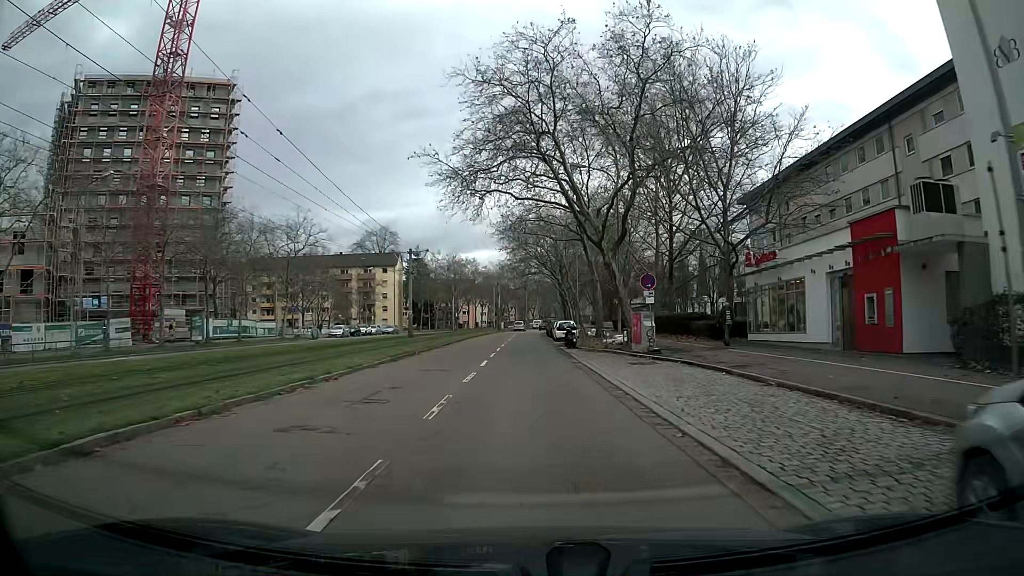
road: tertiary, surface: asphalt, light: Day
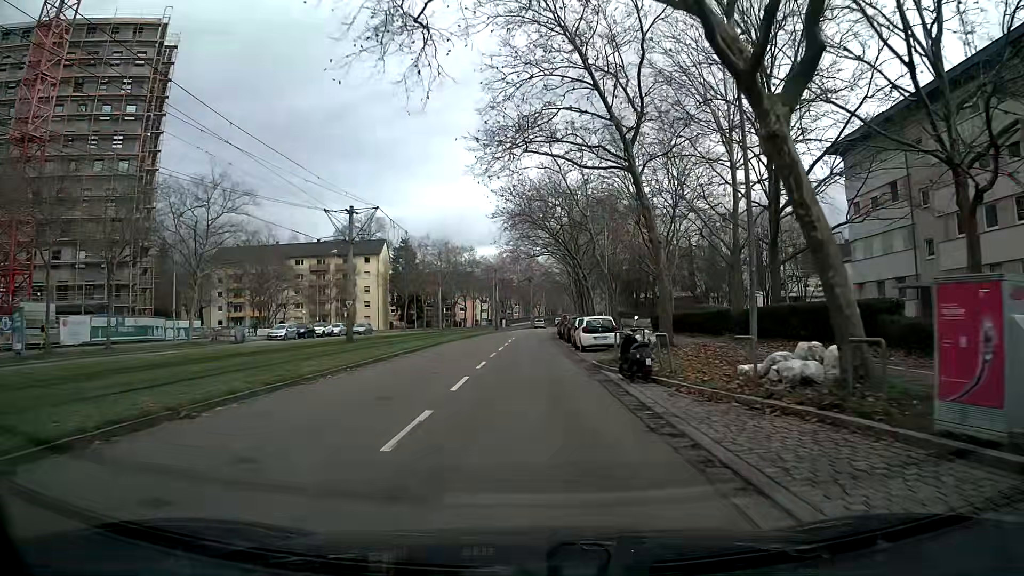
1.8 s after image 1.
(-0.1, +20.7) m; 0°
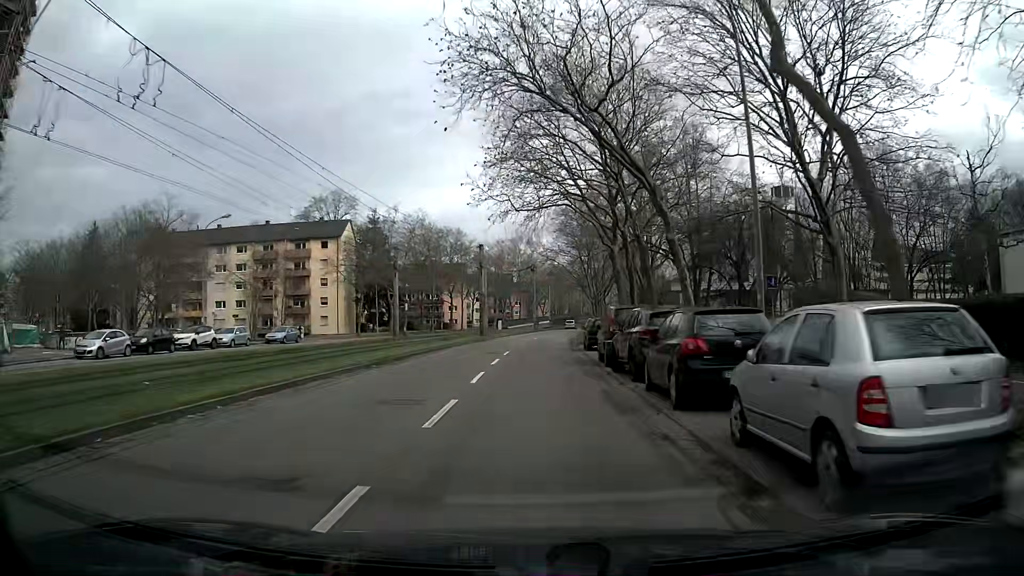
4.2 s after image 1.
(-0.1, +28.4) m; 0°
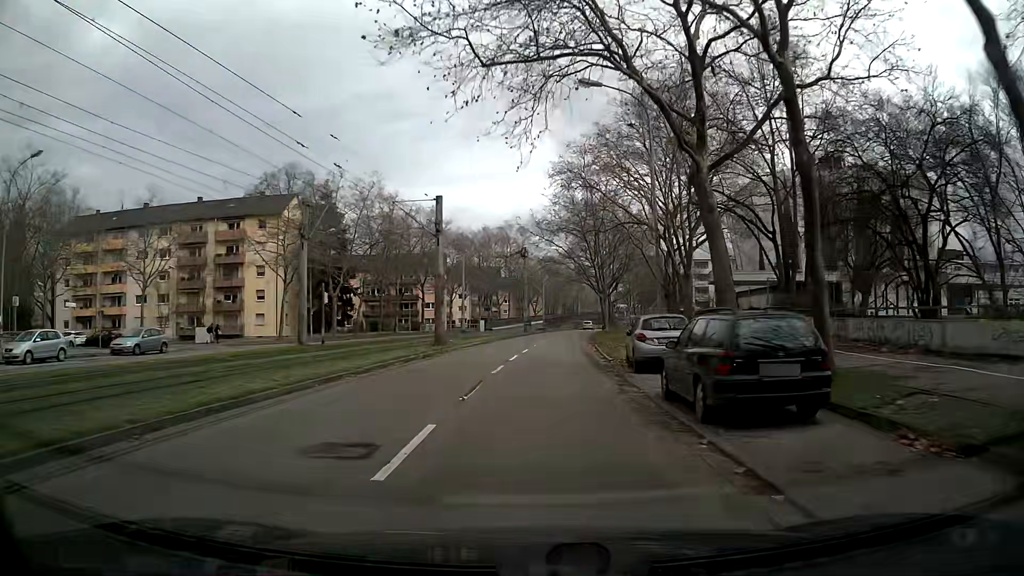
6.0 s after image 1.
(+0.3, +21.5) m; +1°
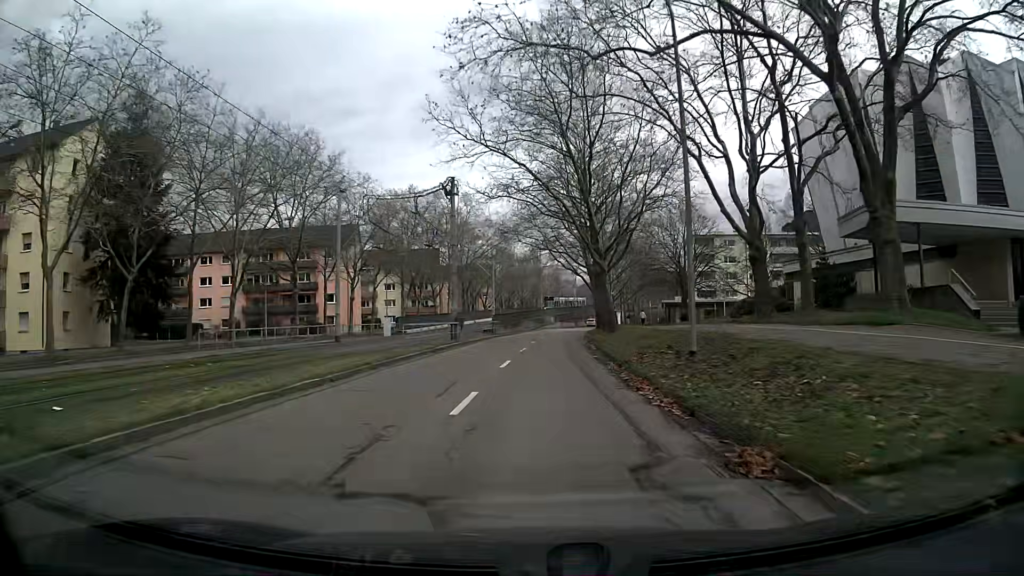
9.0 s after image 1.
(+1.2, +36.1) m; +3°
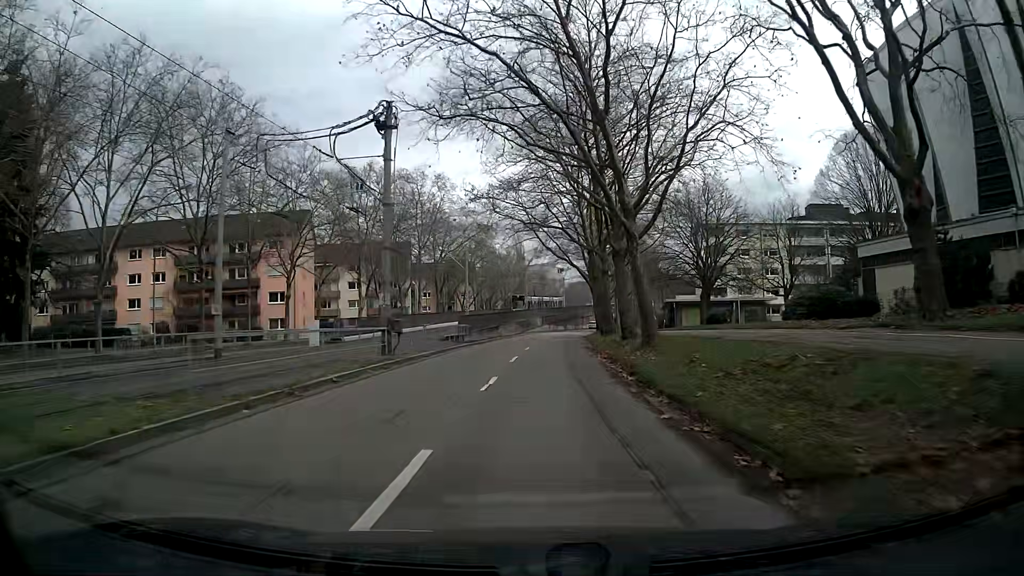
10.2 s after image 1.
(+0.2, +14.6) m; +1°
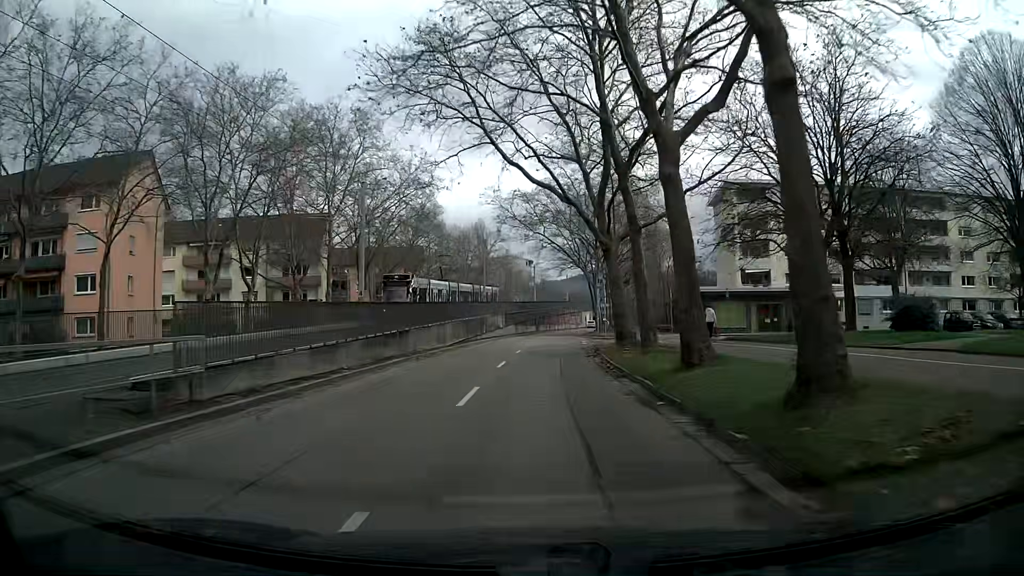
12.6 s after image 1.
(+0.6, +29.3) m; +2°
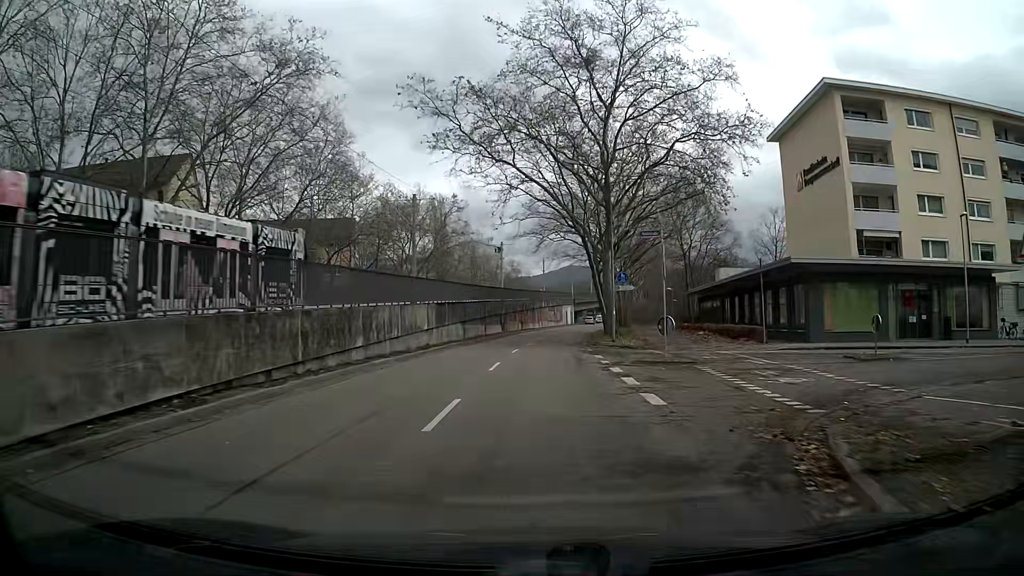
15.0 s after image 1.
(+0.9, +29.7) m; +3°
(0, +10) (0, +20) (+1, +30) (+1, +40) (+2, +50) (+4, +60) (+5, +70) (+7, +80) (+9, +89) (+10, +99) m
